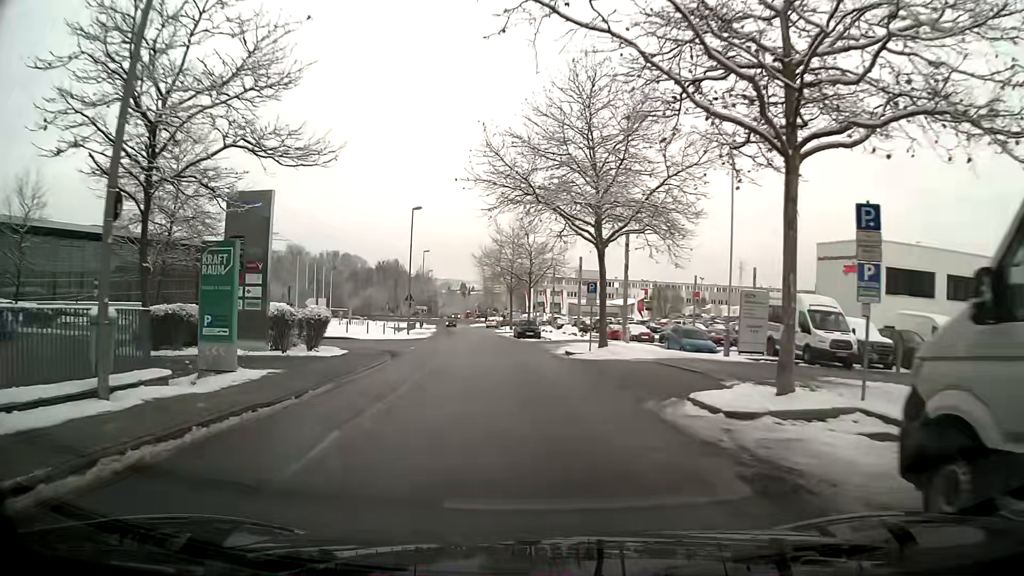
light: Day
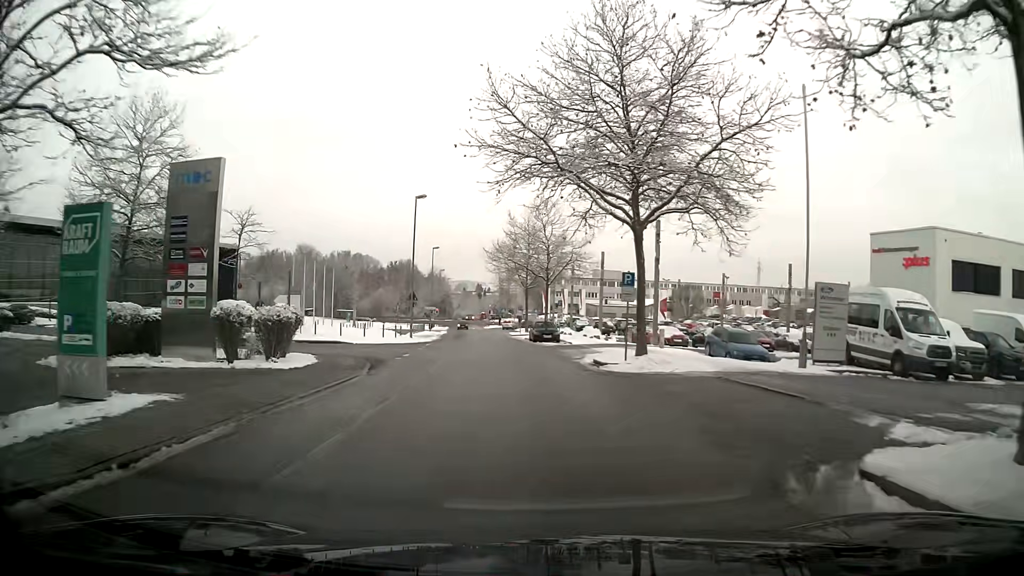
(-0.1, +5.8) m; -1°
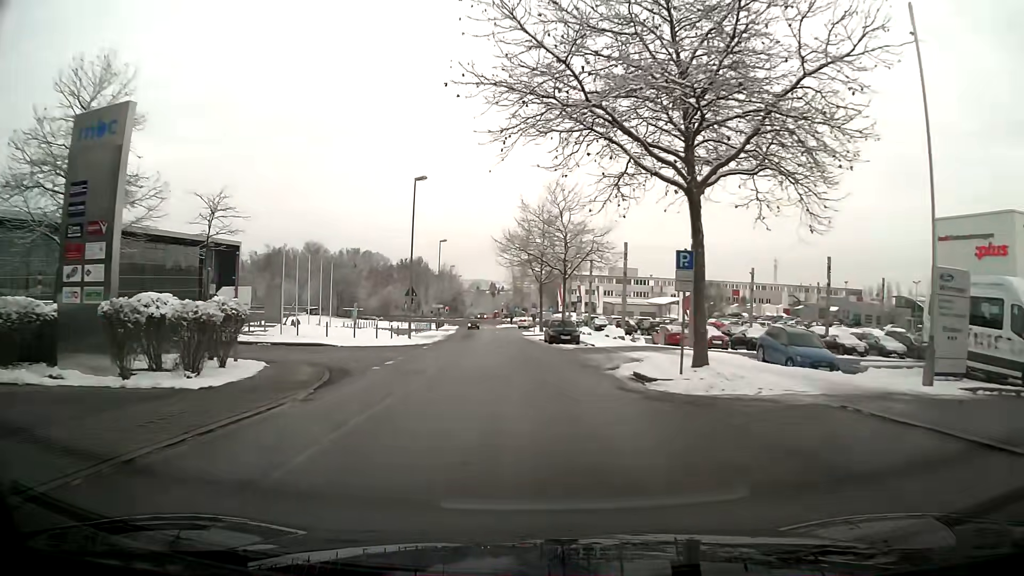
(-0.1, +6.0) m; -1°
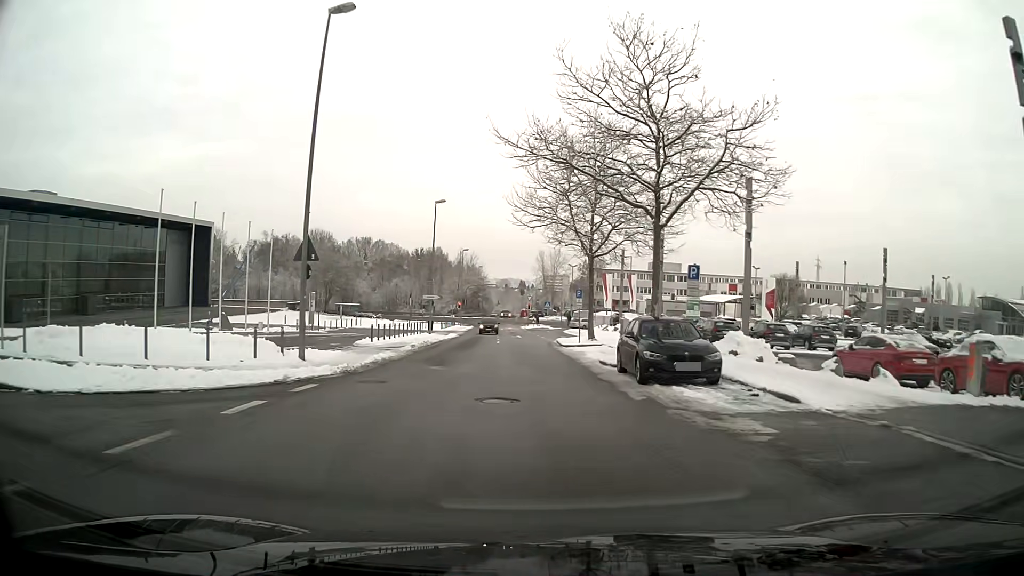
(-0.7, +24.4) m; -2°
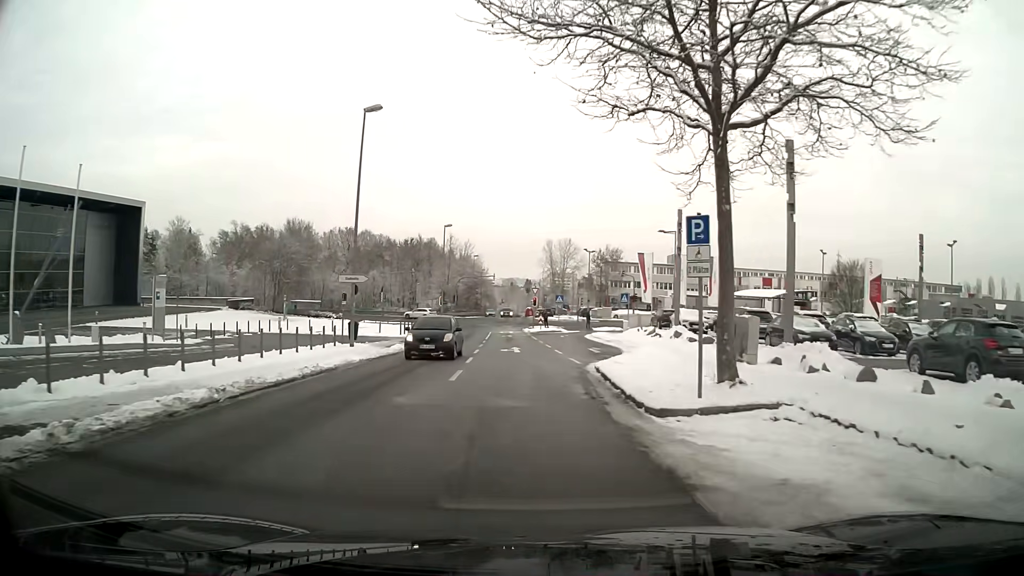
(-0.1, +23.3) m; -1°
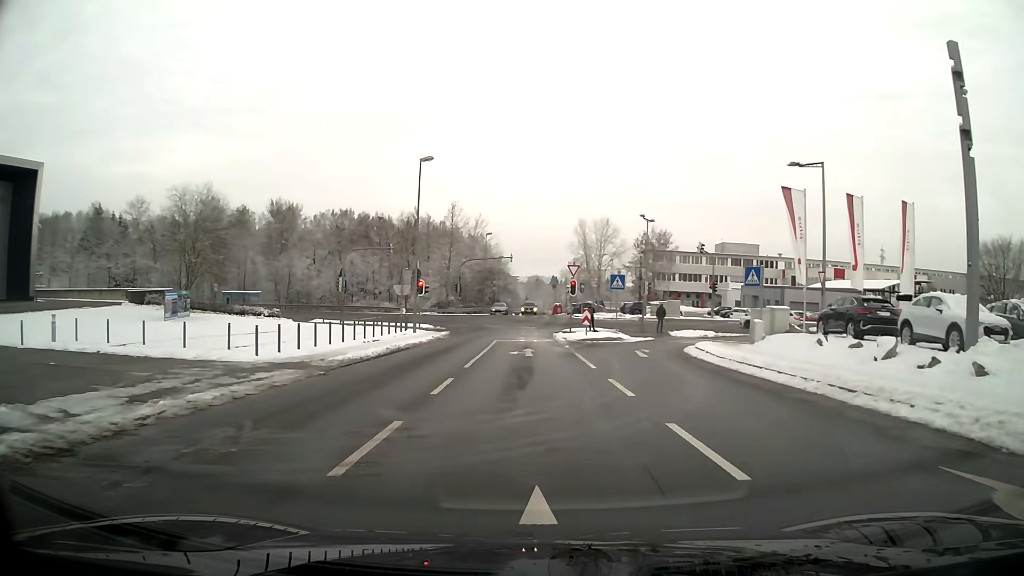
(-0.6, +27.3) m; -2°
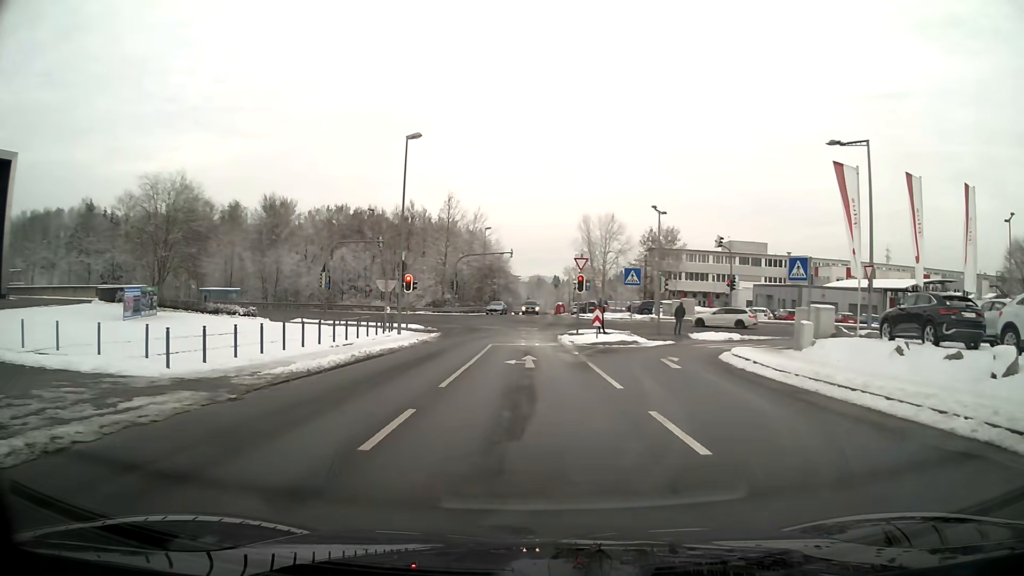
(0.0, +4.9) m; 0°
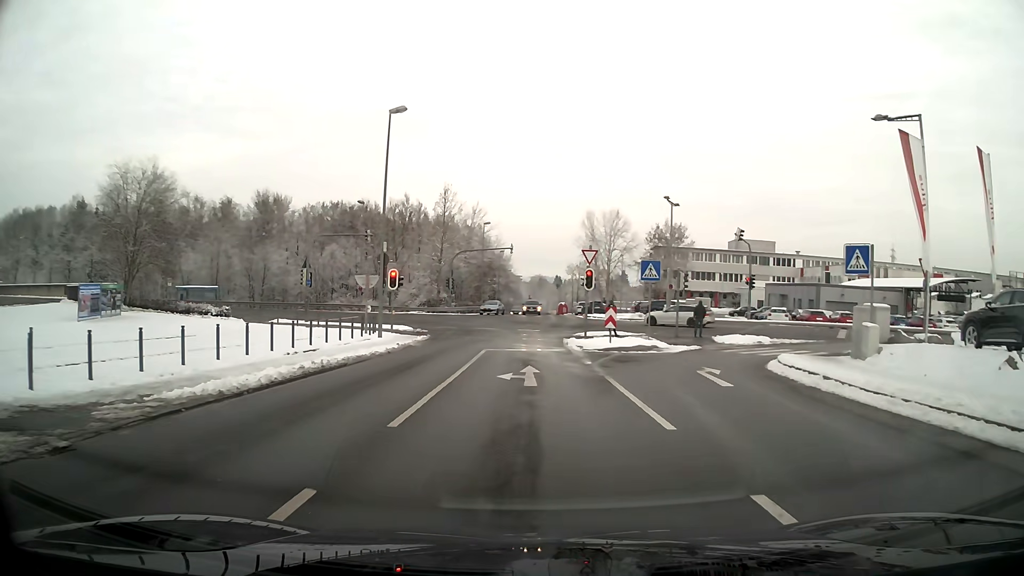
(0.0, +4.5) m; 0°
